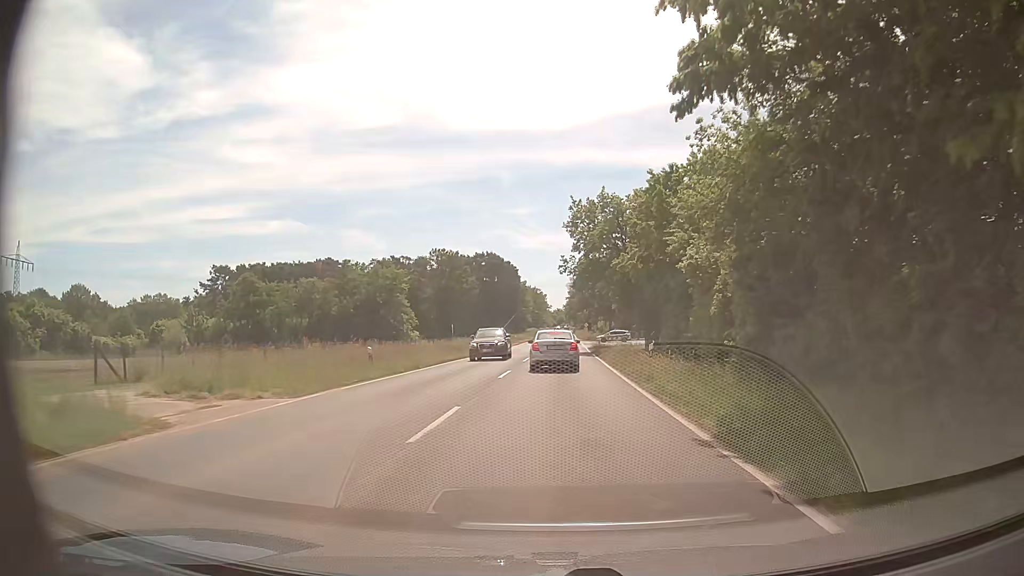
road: tertiary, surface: asphalt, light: Day
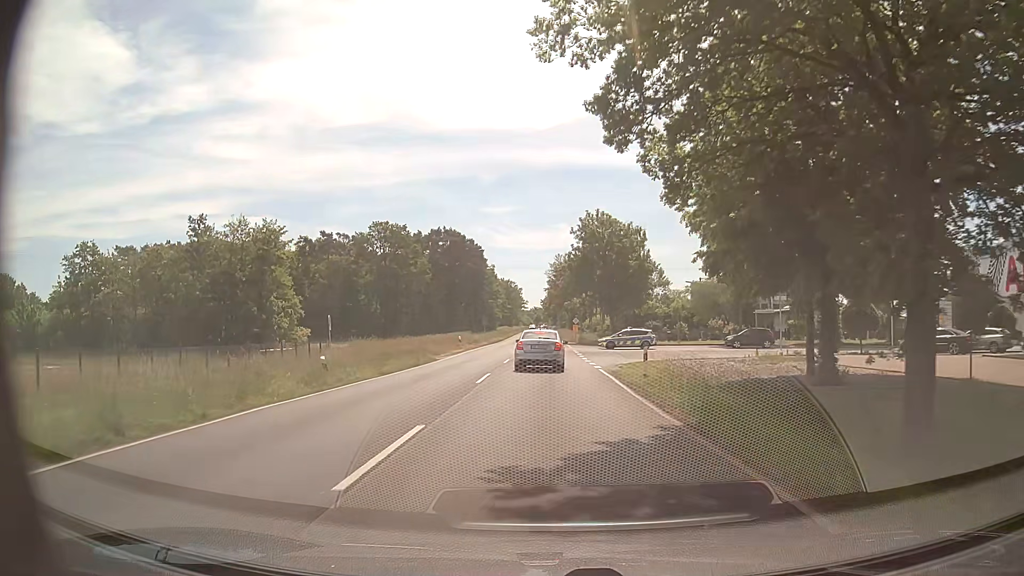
(+0.9, +38.3) m; +2°
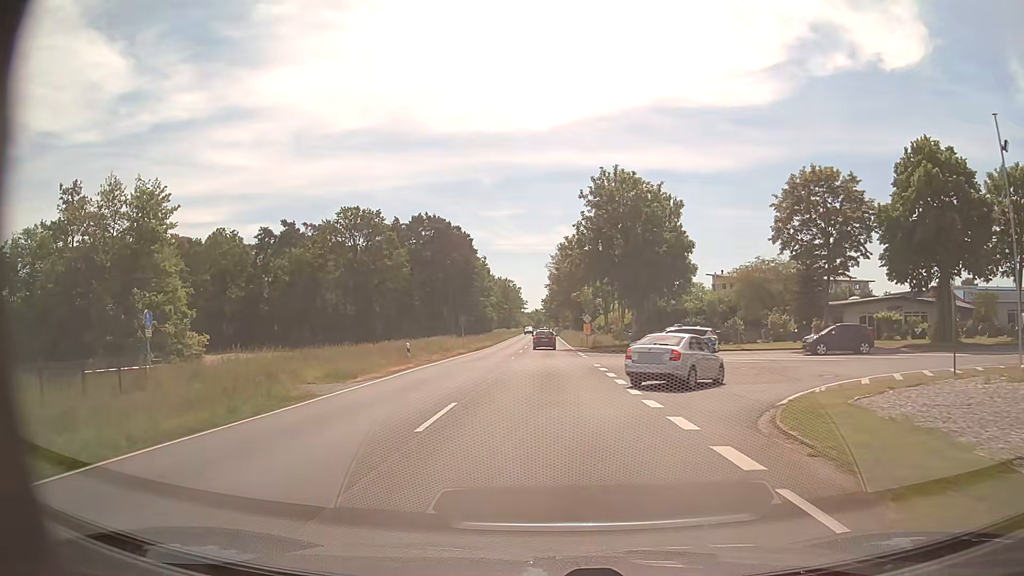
(-0.1, +20.3) m; 0°
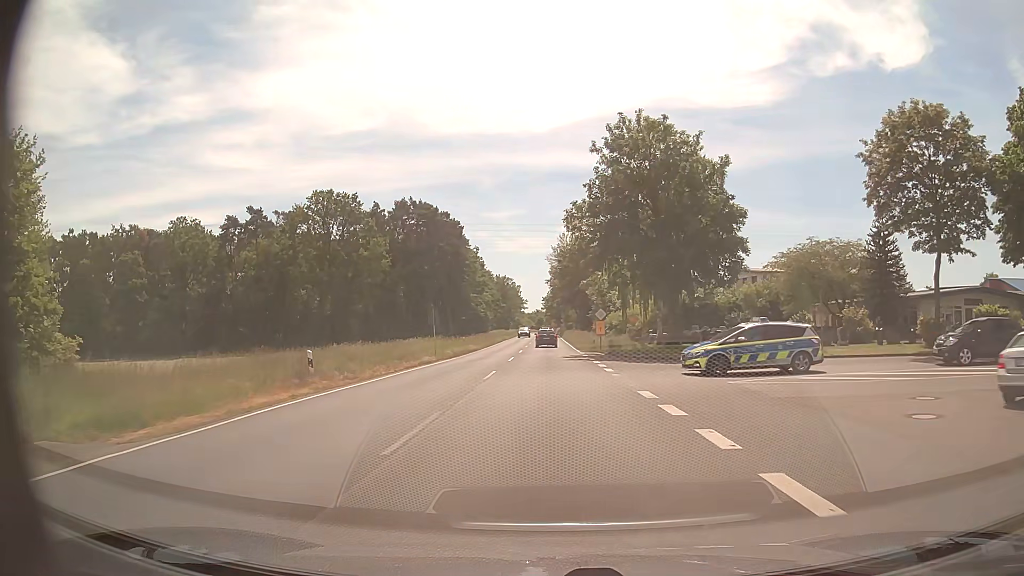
(-0.1, +14.1) m; 0°
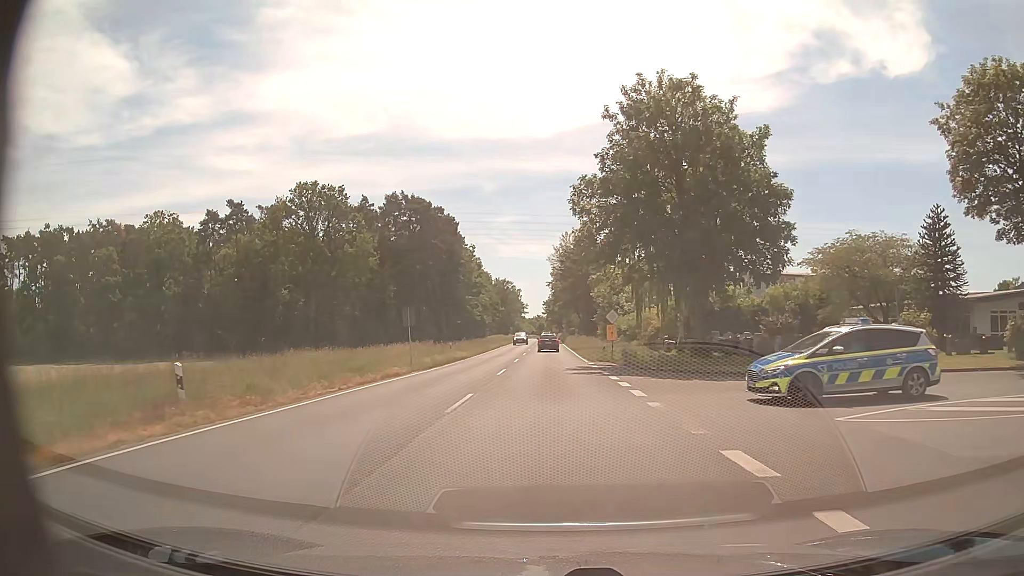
(0.0, +7.4) m; 0°
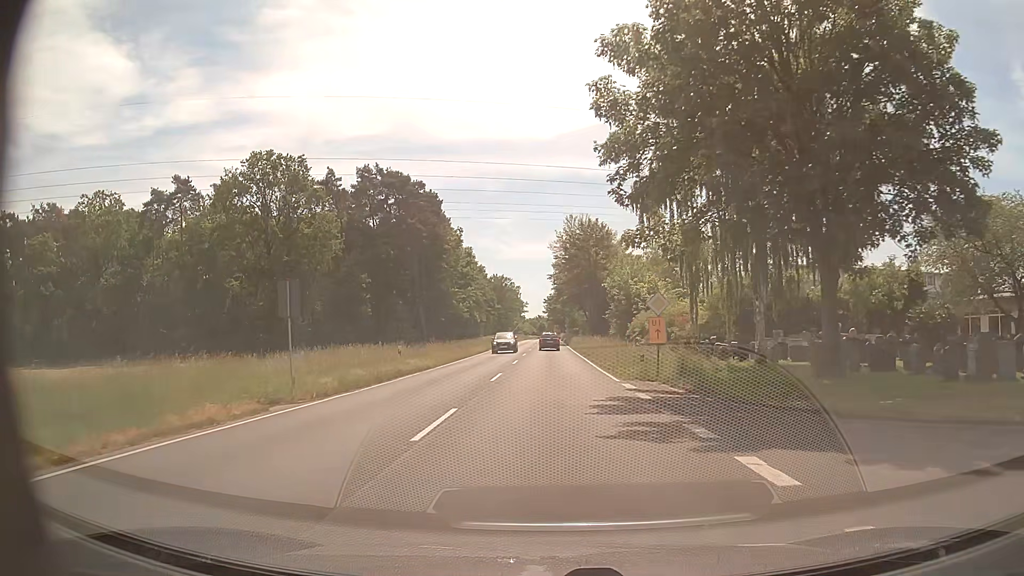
(0.0, +15.6) m; 0°
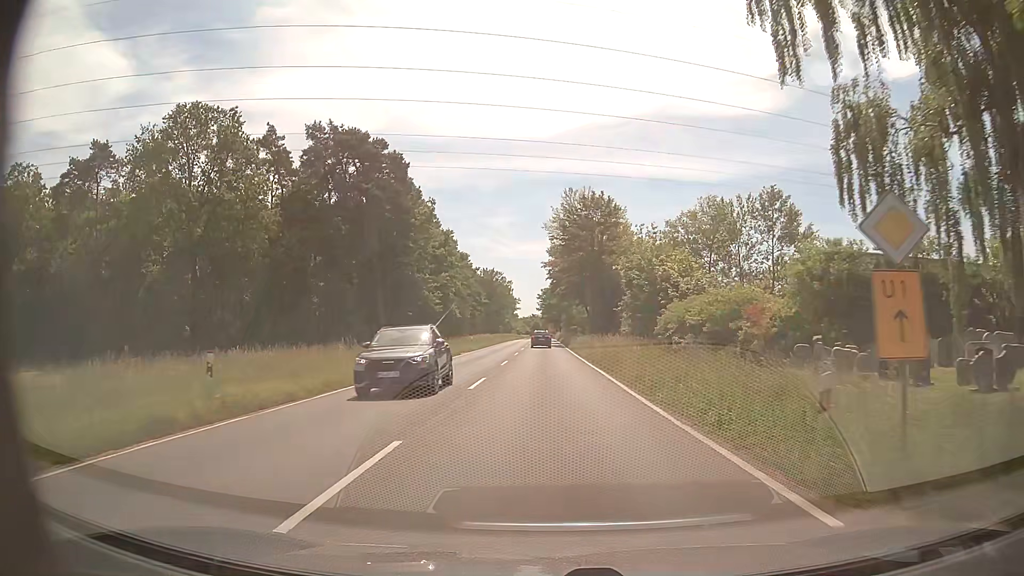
(+0.1, +16.4) m; 0°
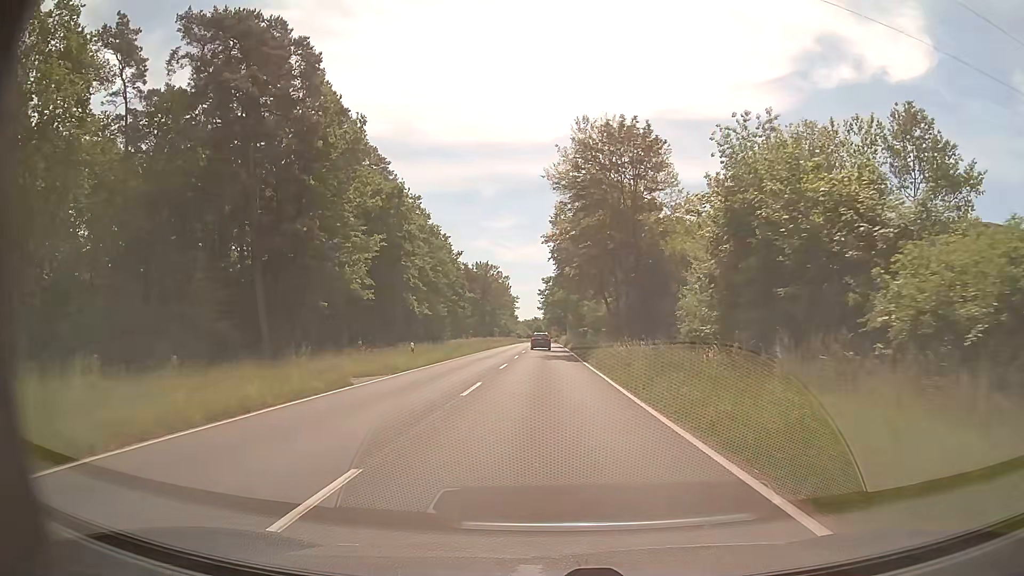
(+0.1, +25.9) m; 0°
(0, +10) (0, +20) (0, +30) (0, +40) (0, +50) (-1, +60) (-1, +70) (-1, +80) (-1, +90) (-1, +100) m
